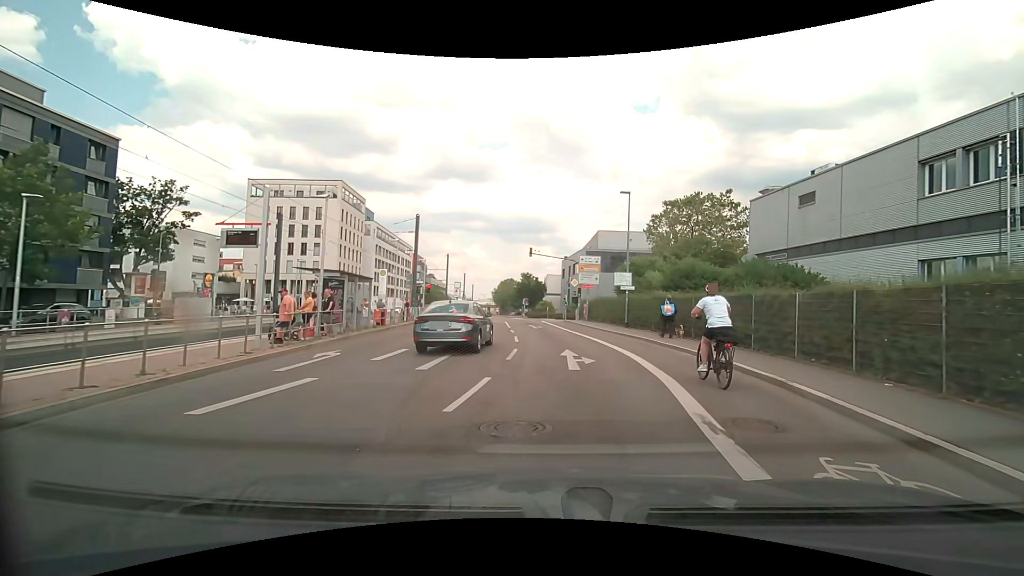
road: secondary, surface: asphalt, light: Day
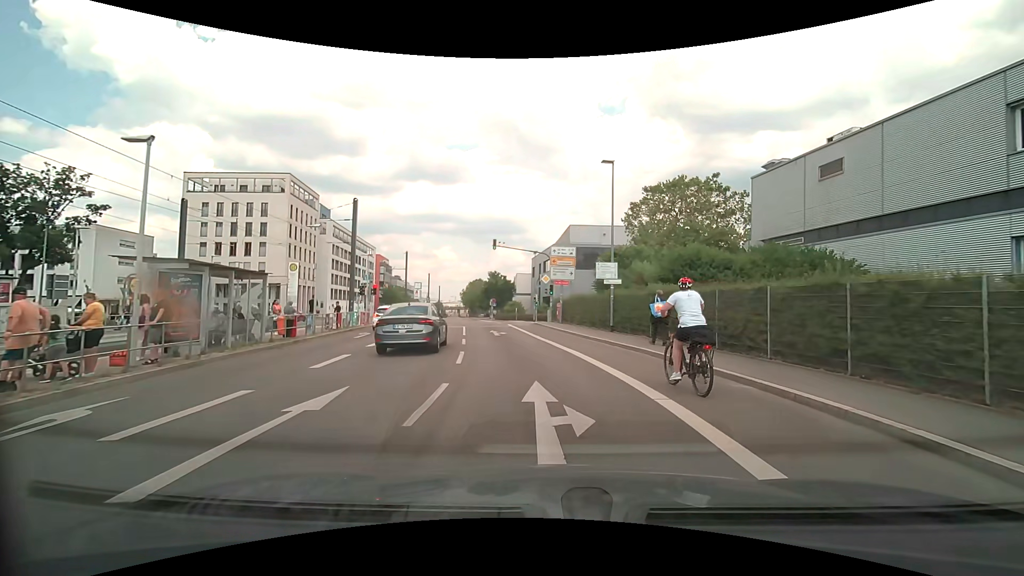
(+0.3, +6.6) m; +4°
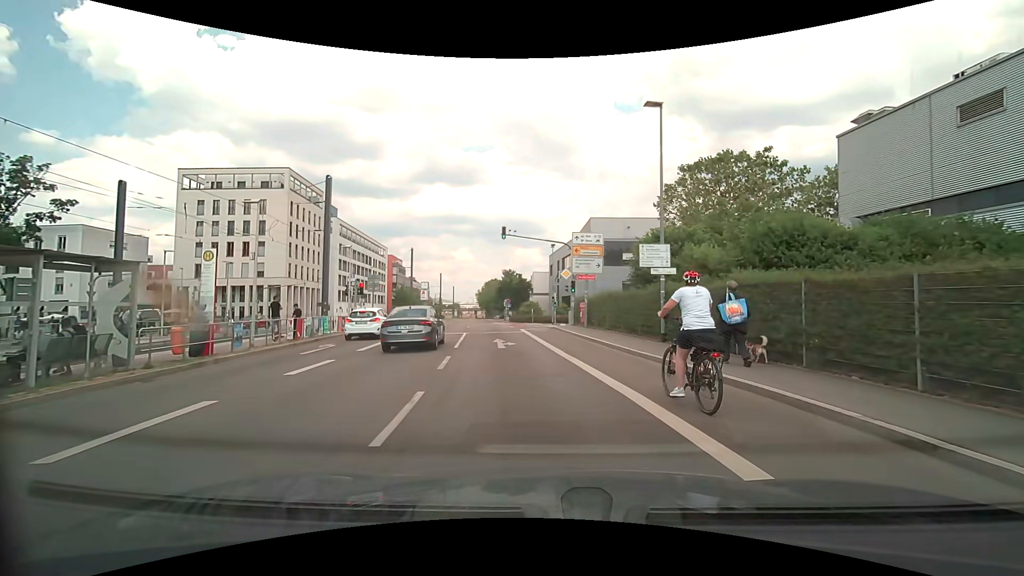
(-0.1, +6.8) m; -3°
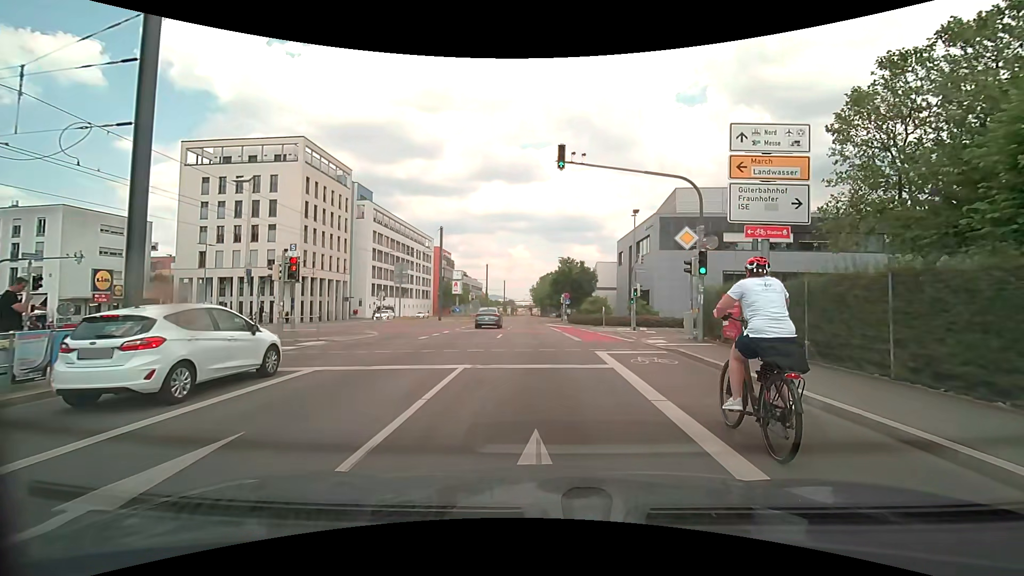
(-1.1, +16.2) m; -7°
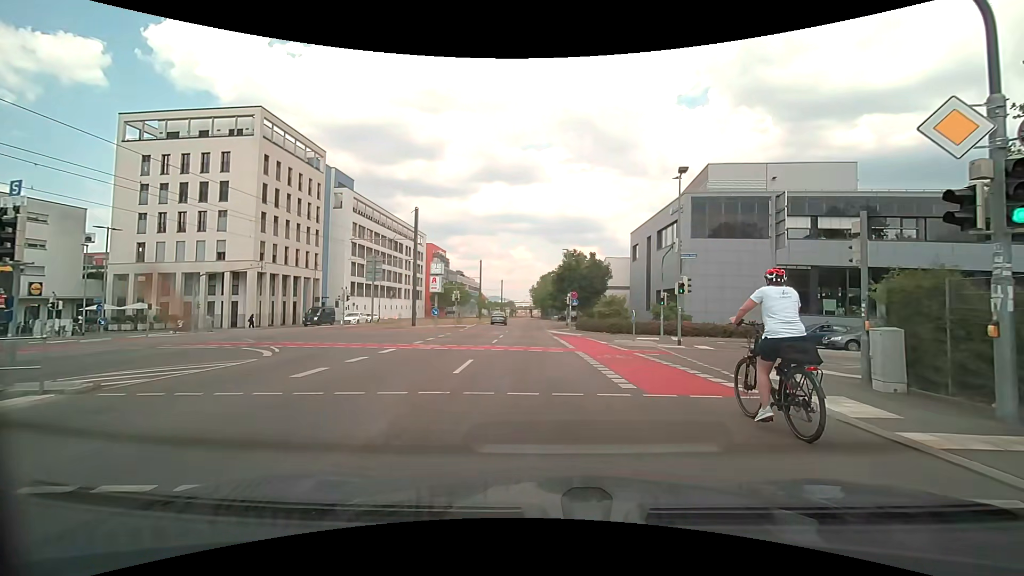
(0.0, +10.7) m; +2°
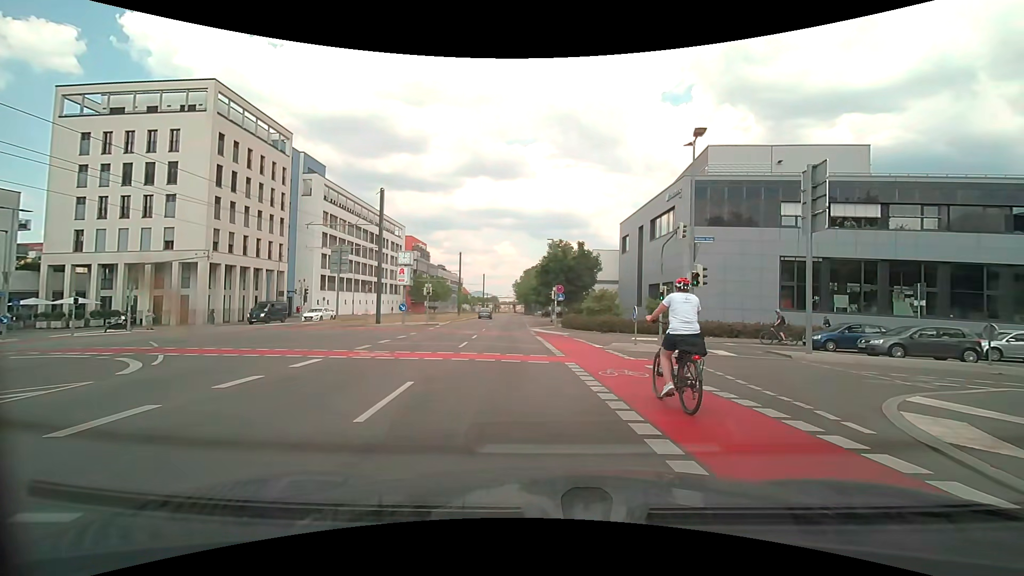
(0.0, +4.7) m; 0°
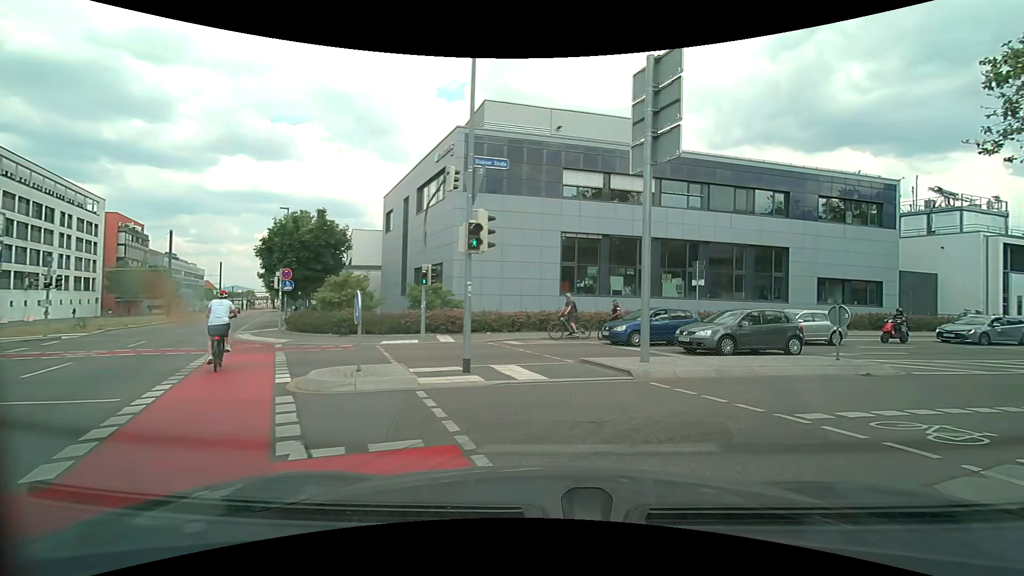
(+2.1, +9.7) m; +27°
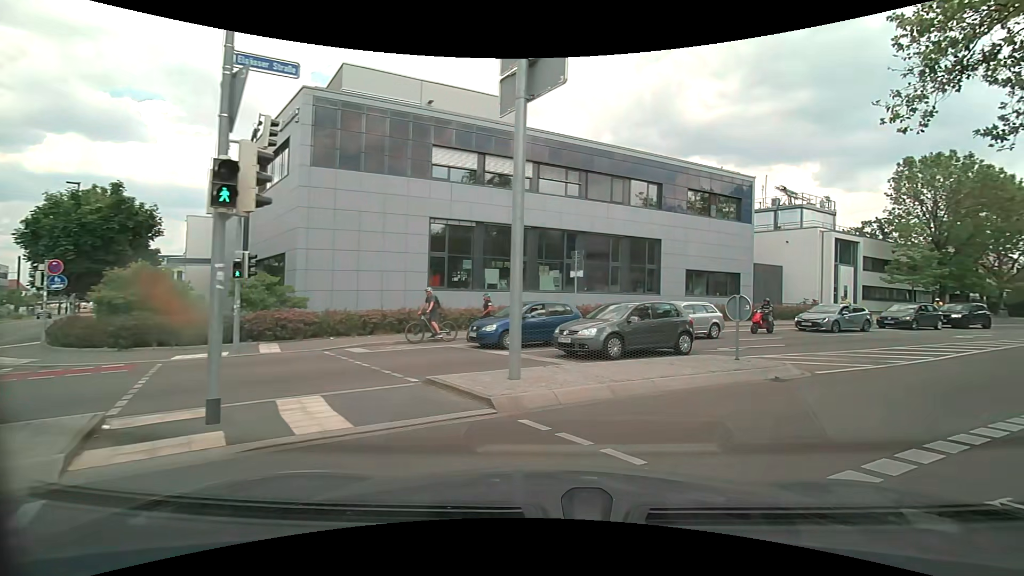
(+0.4, +3.7) m; +13°
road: tertiary
